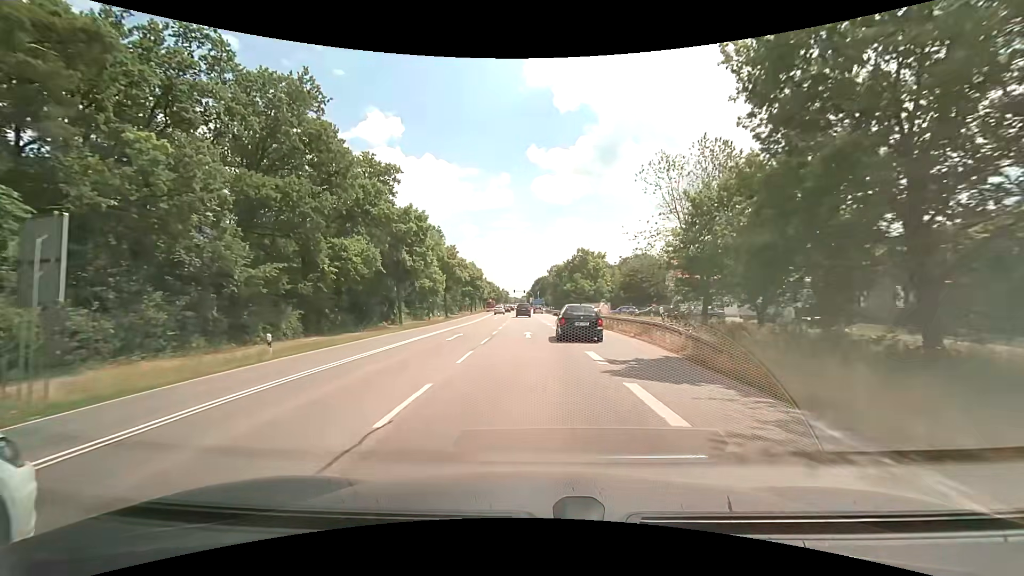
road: secondary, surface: asphalt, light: Day
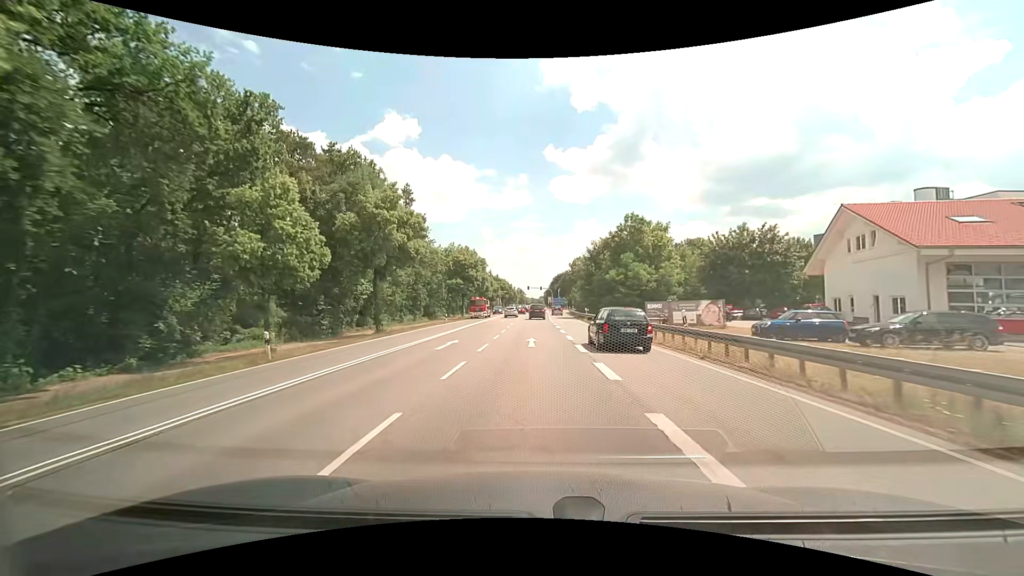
(-0.7, +37.7) m; -3°
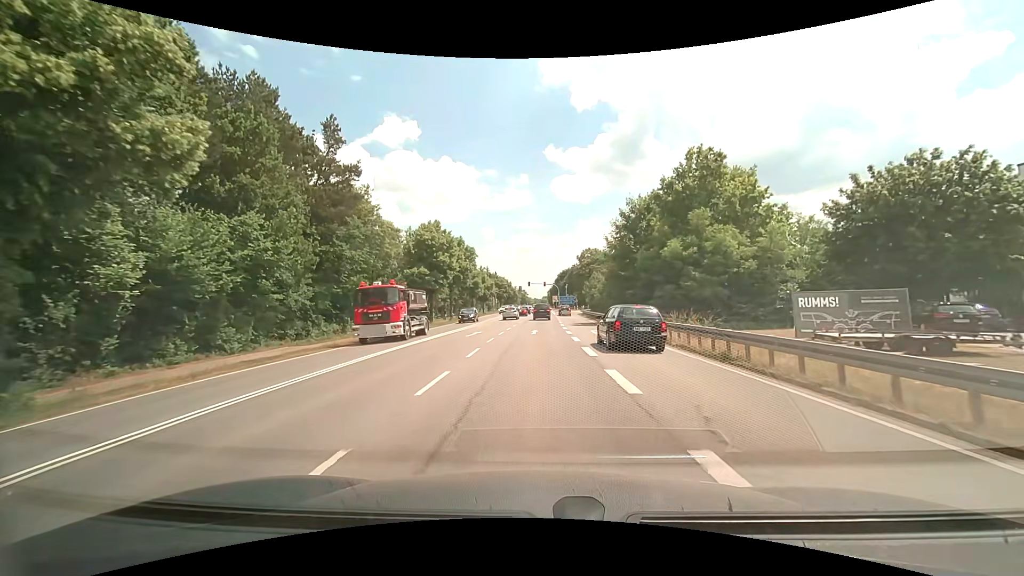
(+0.2, +25.3) m; 0°
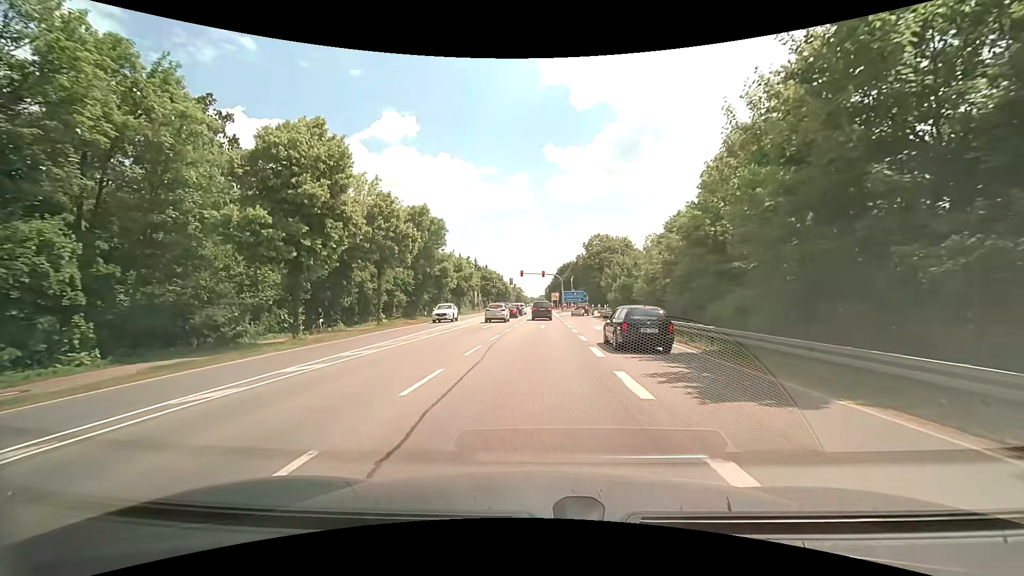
(+0.1, +29.8) m; 0°
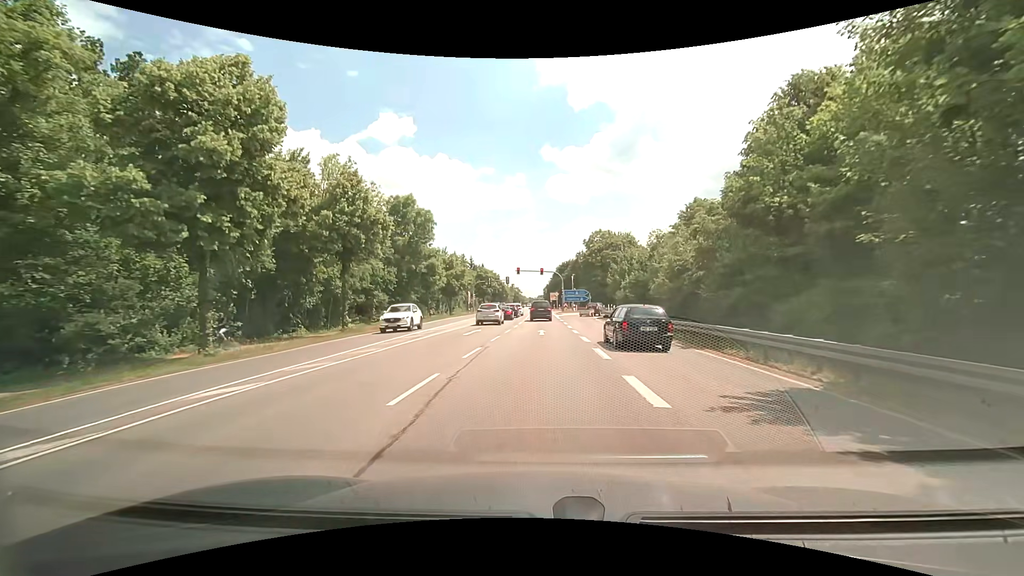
(0.0, +6.7) m; 0°
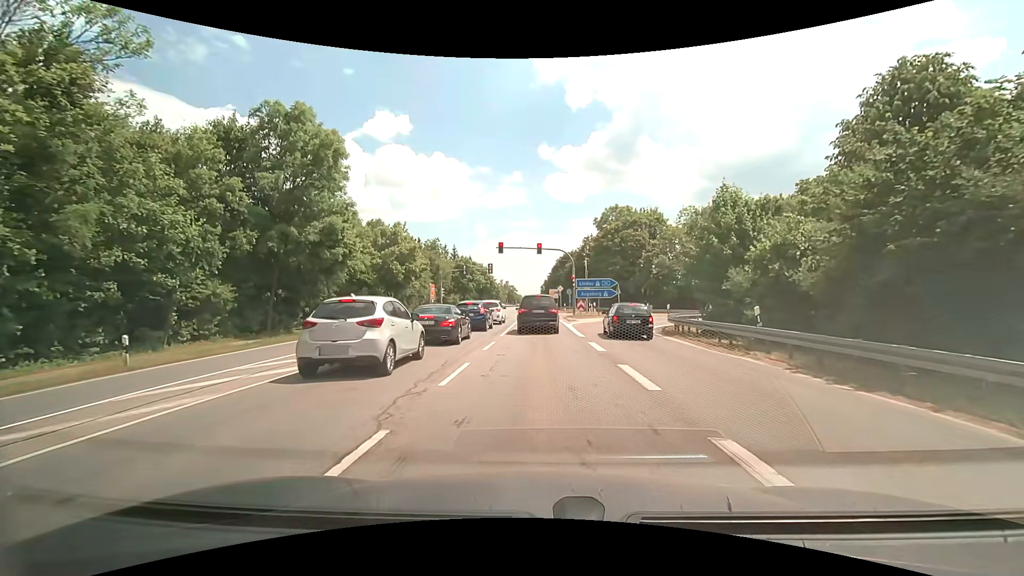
(+0.1, +28.0) m; +1°
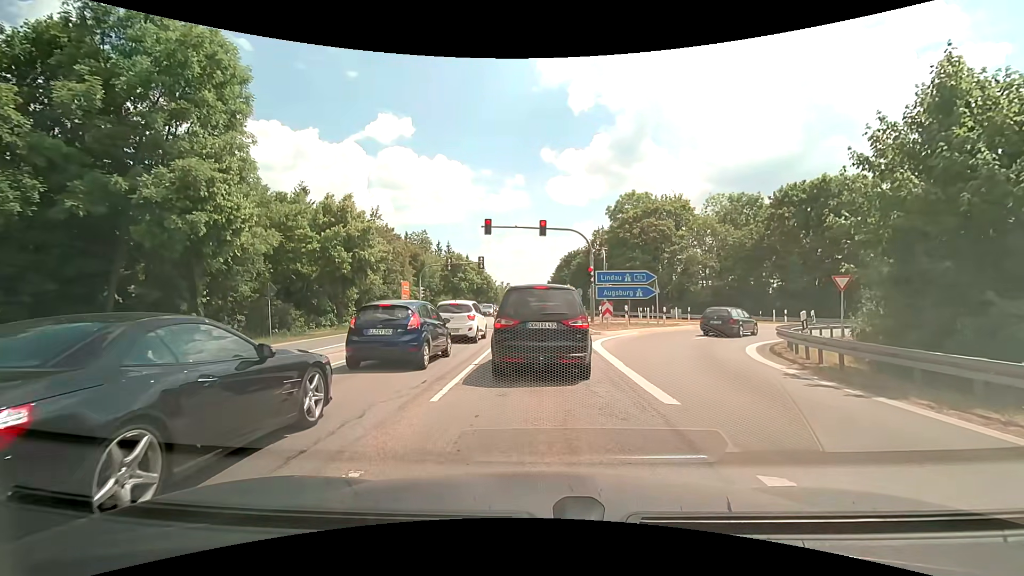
(-0.1, +12.7) m; -1°
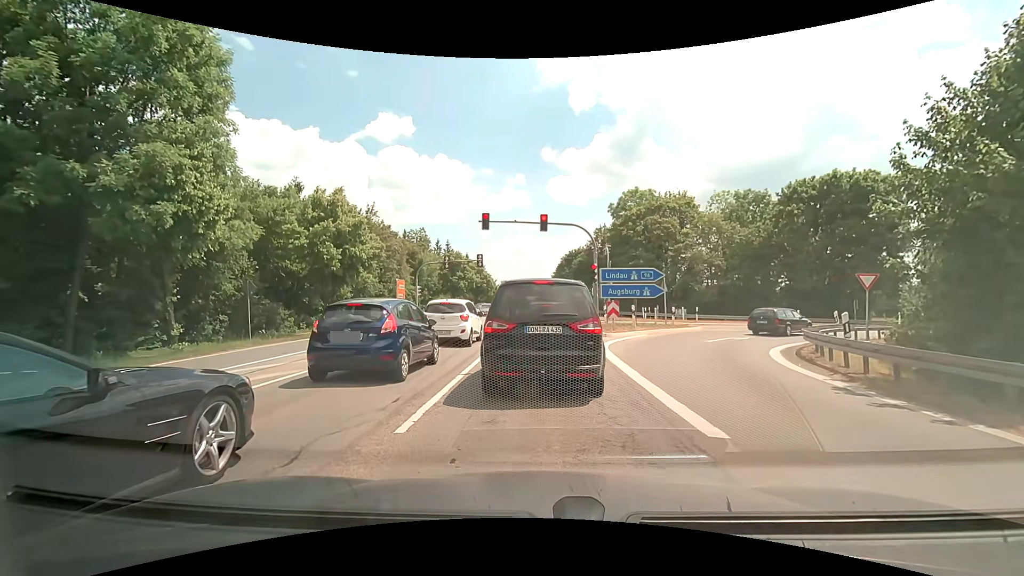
(0.0, +1.6) m; -2°
(0, +10) (+1, +20) (+1, +30) (+1, +40) (+1, +50) (+2, +60) (+2, +70) (+2, +80) (+2, +90) (+2, +100) m
